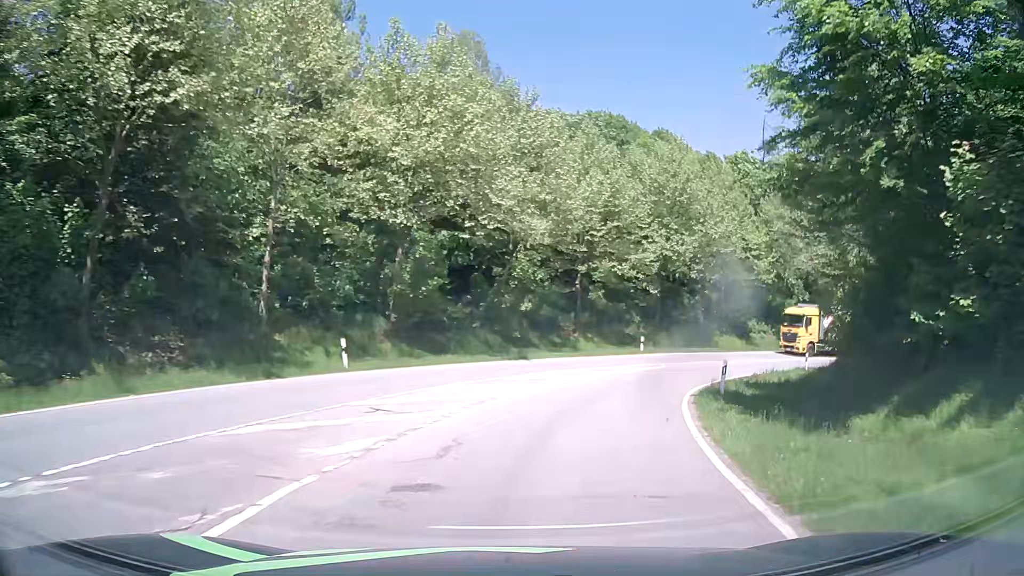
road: primary_link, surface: asphalt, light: Day
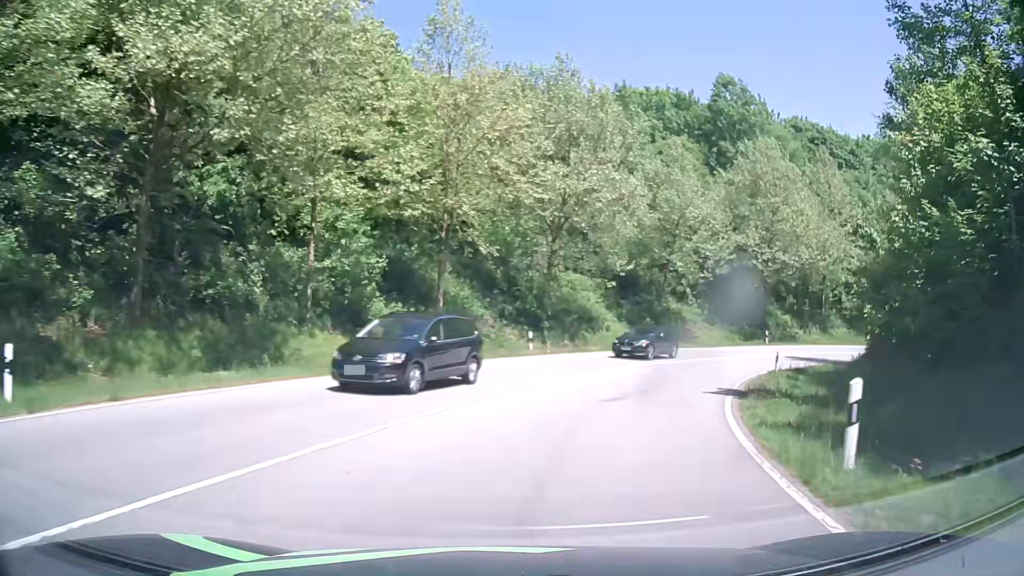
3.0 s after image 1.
(+9.7, +31.9) m; +34°
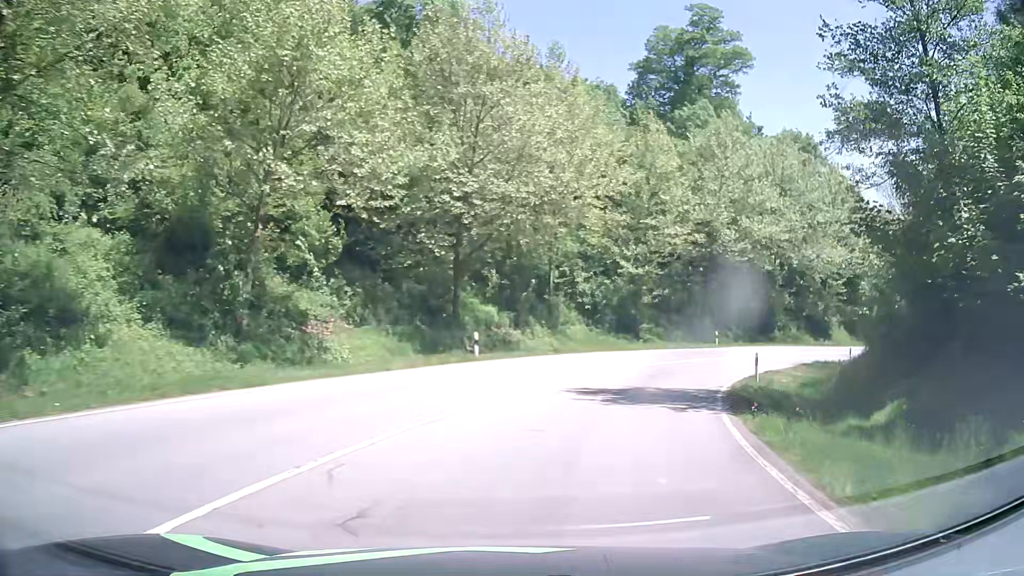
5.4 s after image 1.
(+7.3, +25.7) m; +31°
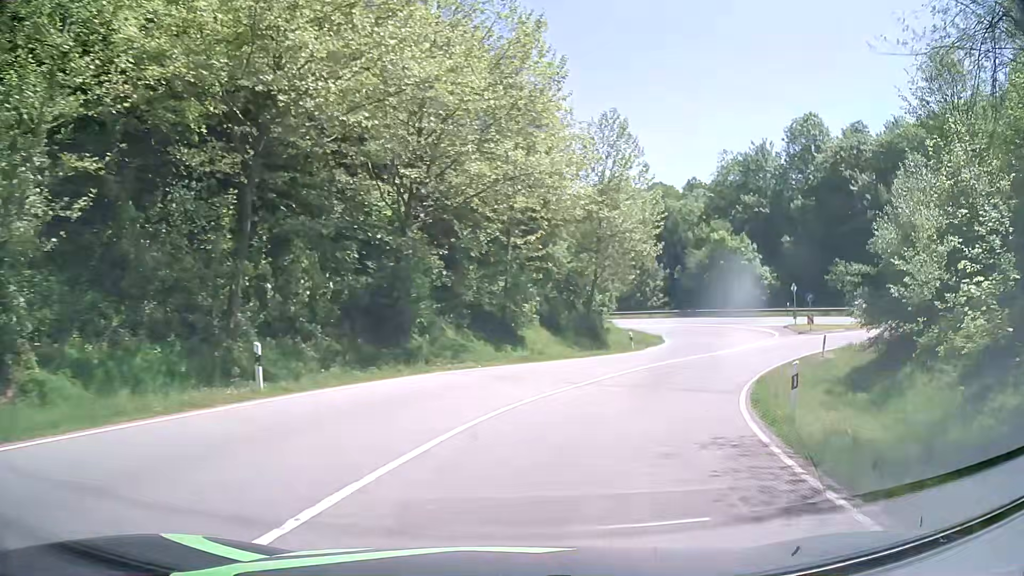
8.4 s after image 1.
(+10.1, +31.7) m; +35°
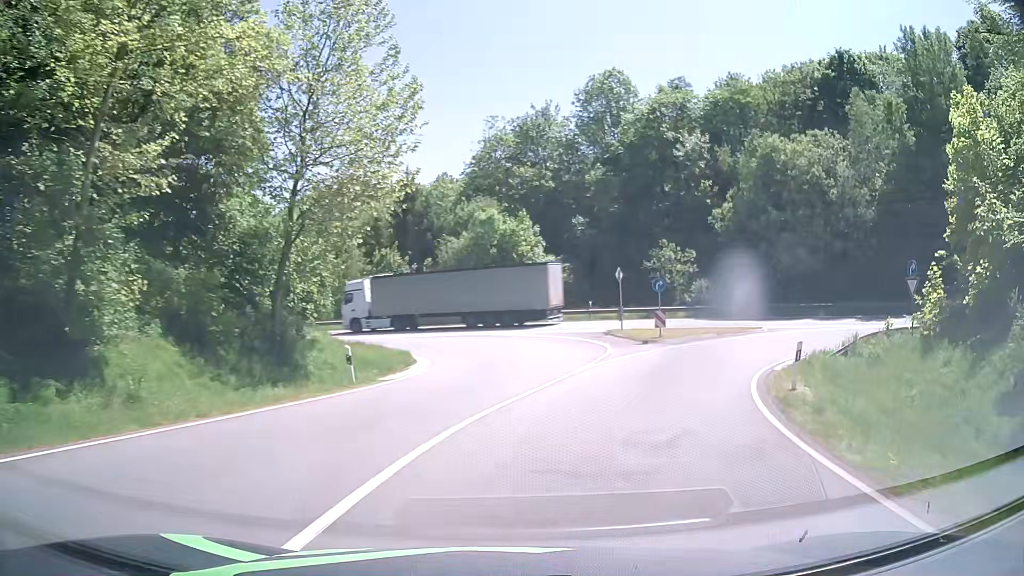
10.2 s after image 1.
(+3.5, +18.8) m; +22°
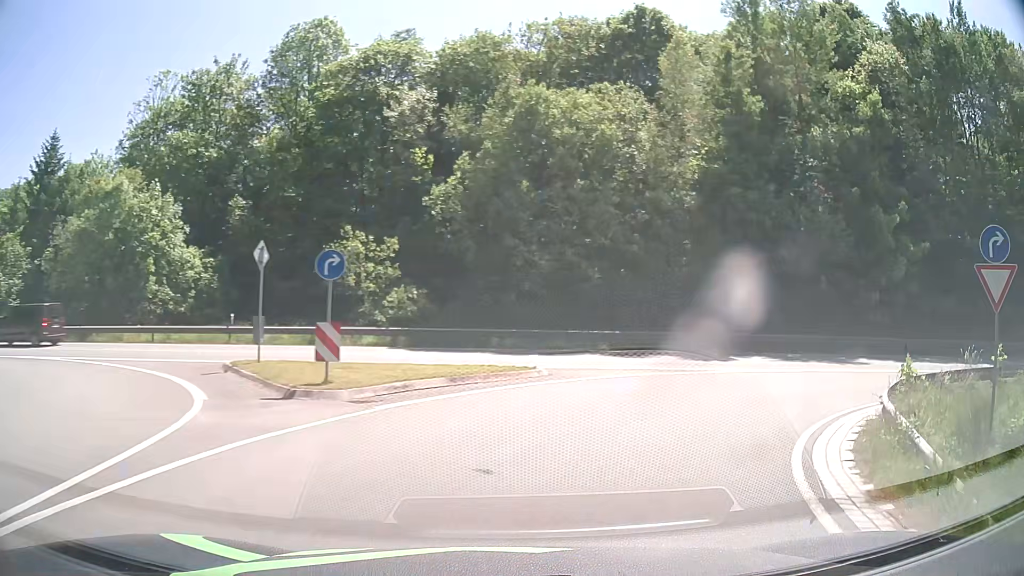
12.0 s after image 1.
(+3.3, +16.2) m; +26°
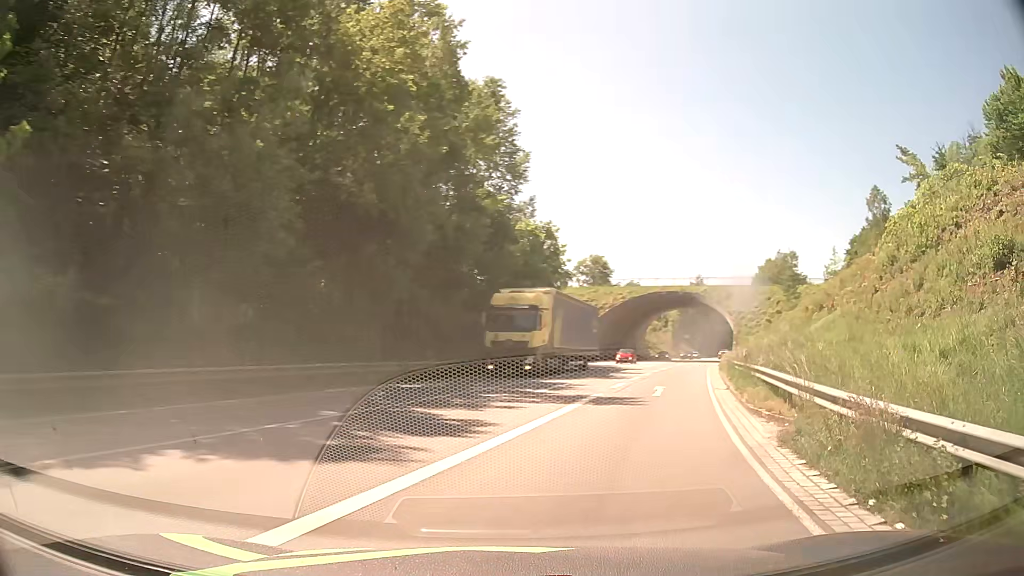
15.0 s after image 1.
(+12.7, +17.3) m; +75°
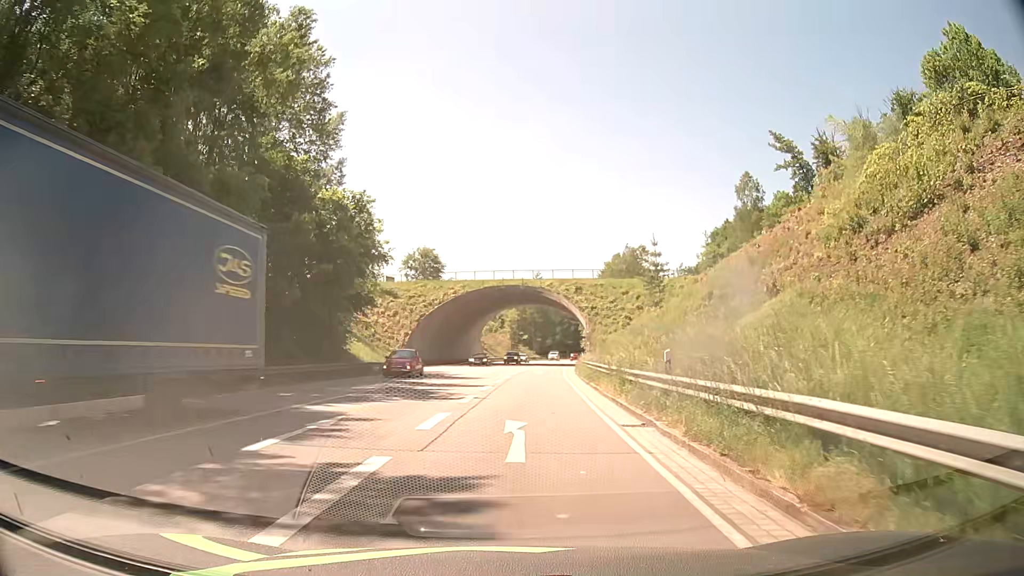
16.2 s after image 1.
(+1.9, +11.5) m; +14°
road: primary
(0, +10) (0, +20) (+1, +30) (+1, +40) (+2, +50) (+2, +60) (+3, +70) (+4, +80) (+4, +90) (+5, +100) m
